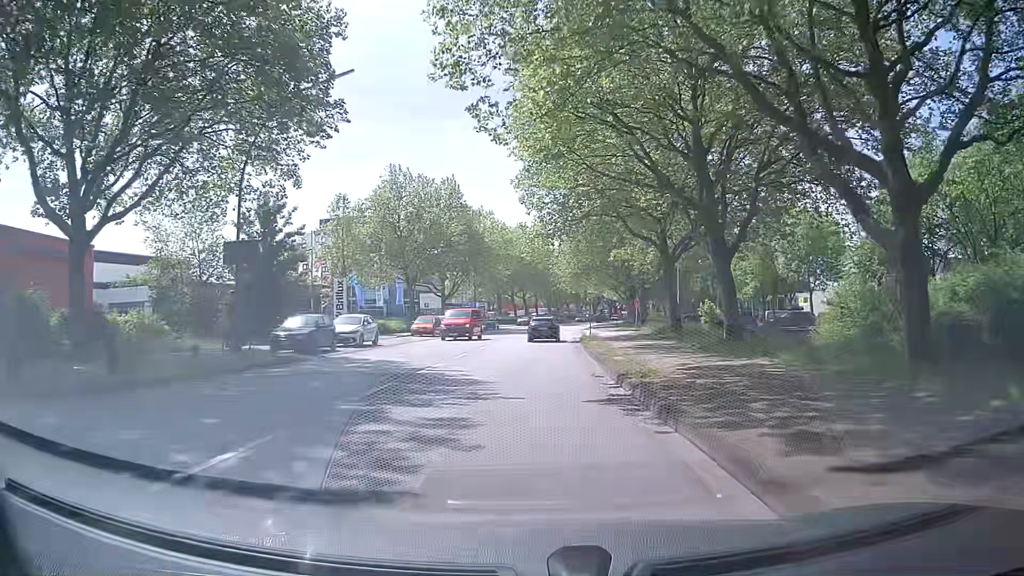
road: secondary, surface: asphalt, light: Day
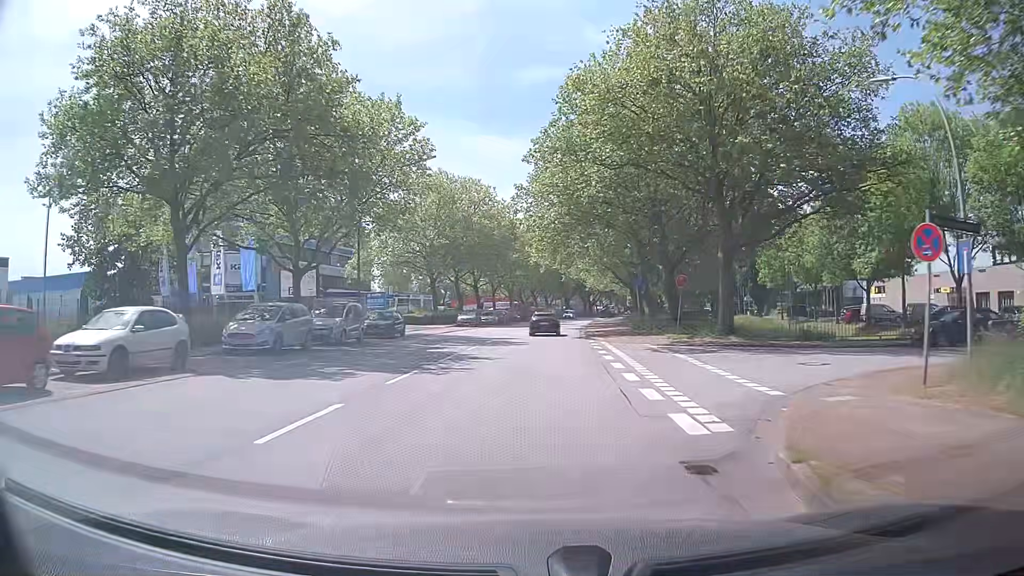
(+1.5, +40.1) m; +4°
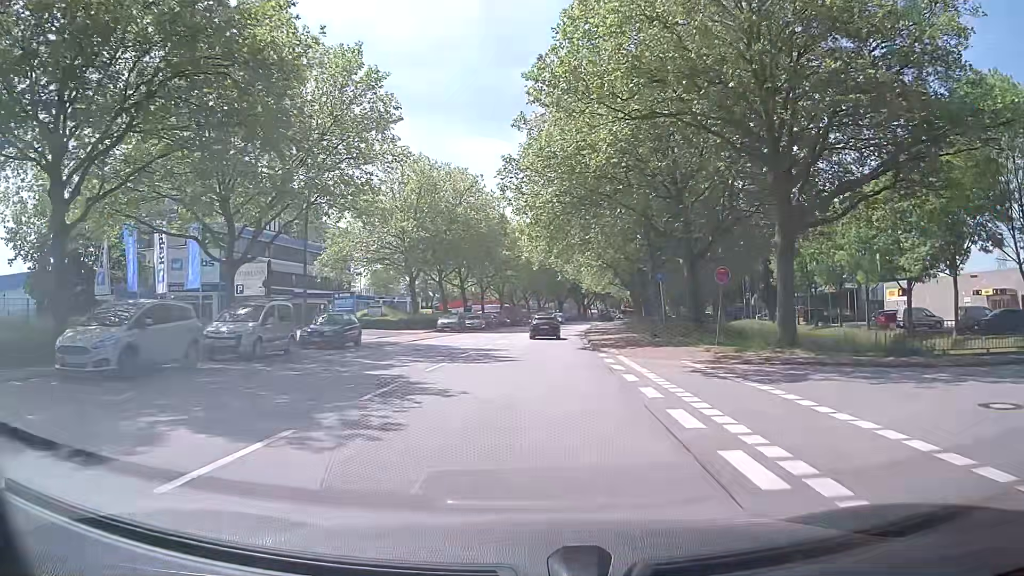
(+0.1, +8.2) m; +1°
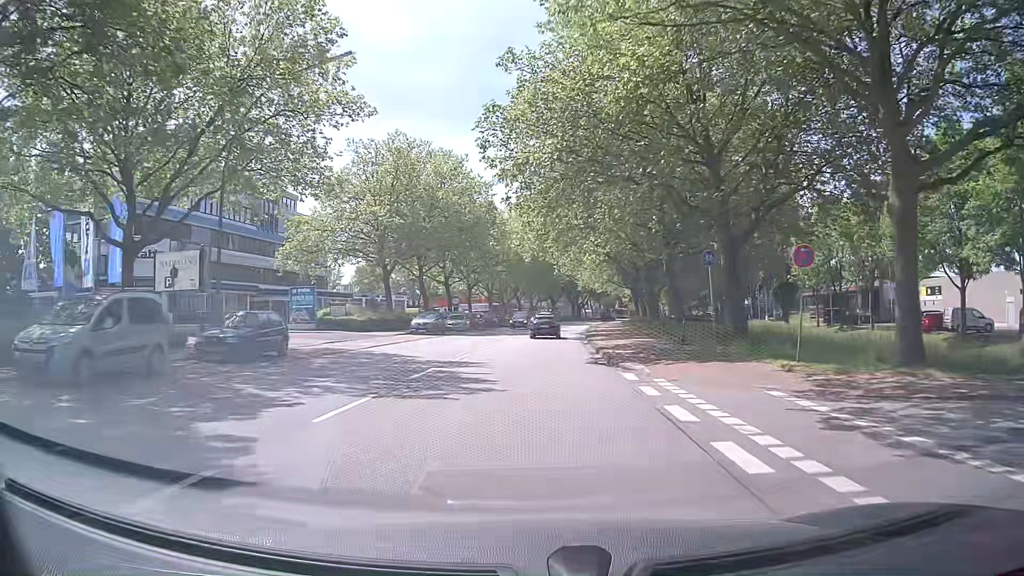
(+0.1, +8.2) m; +1°
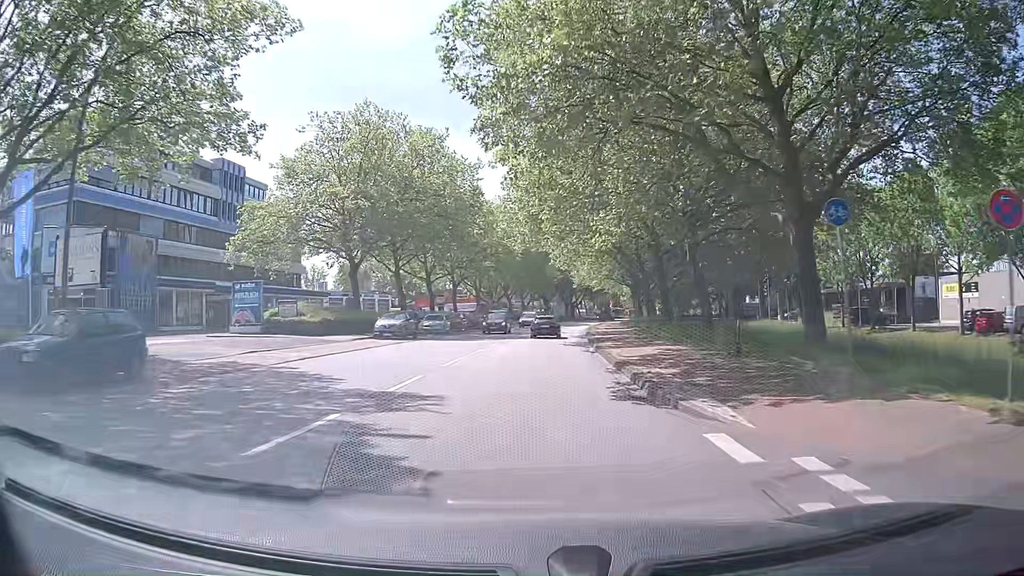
(+0.1, +8.3) m; 0°
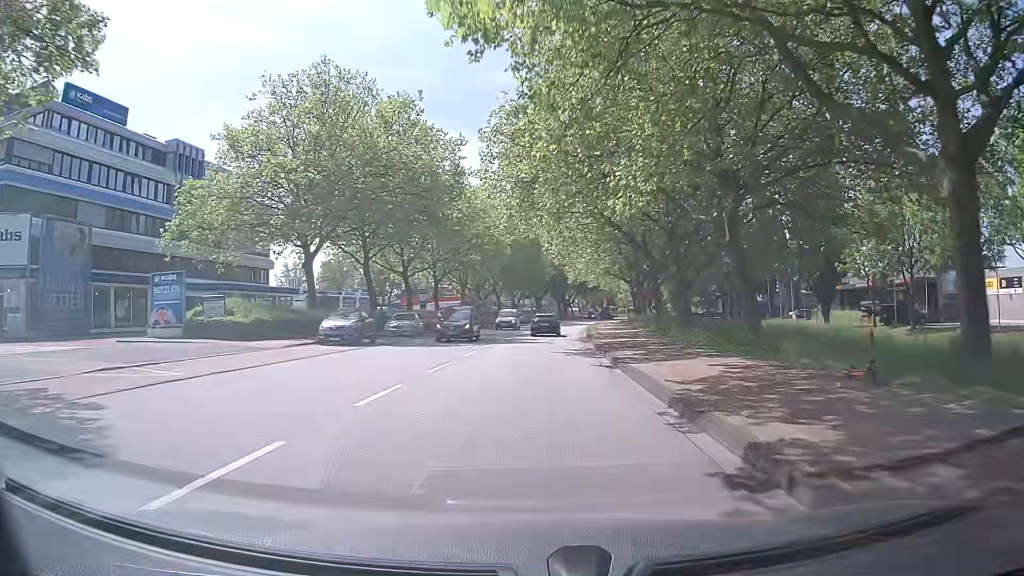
(+0.1, +8.3) m; +2°
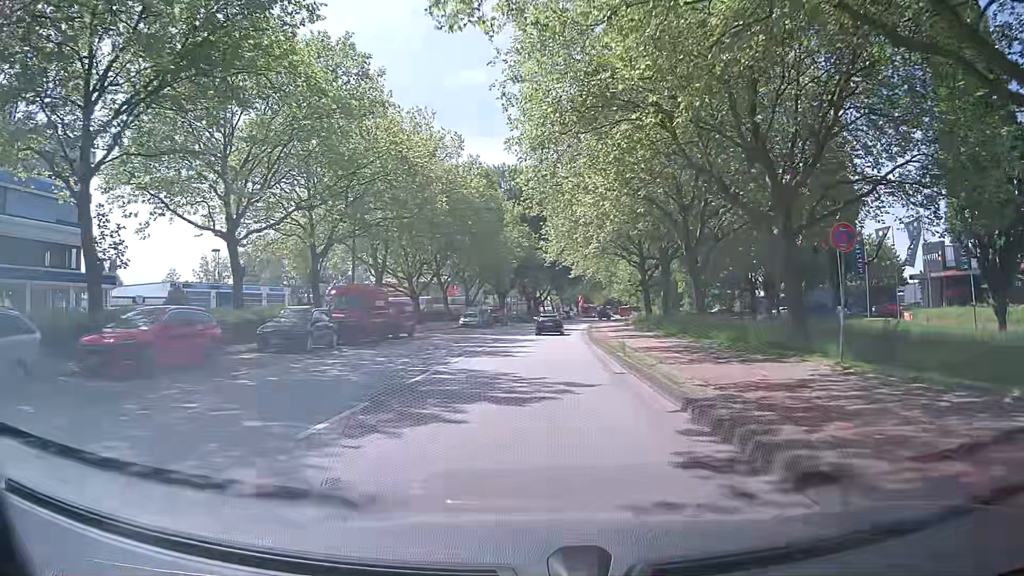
(+0.3, +32.8) m; +2°
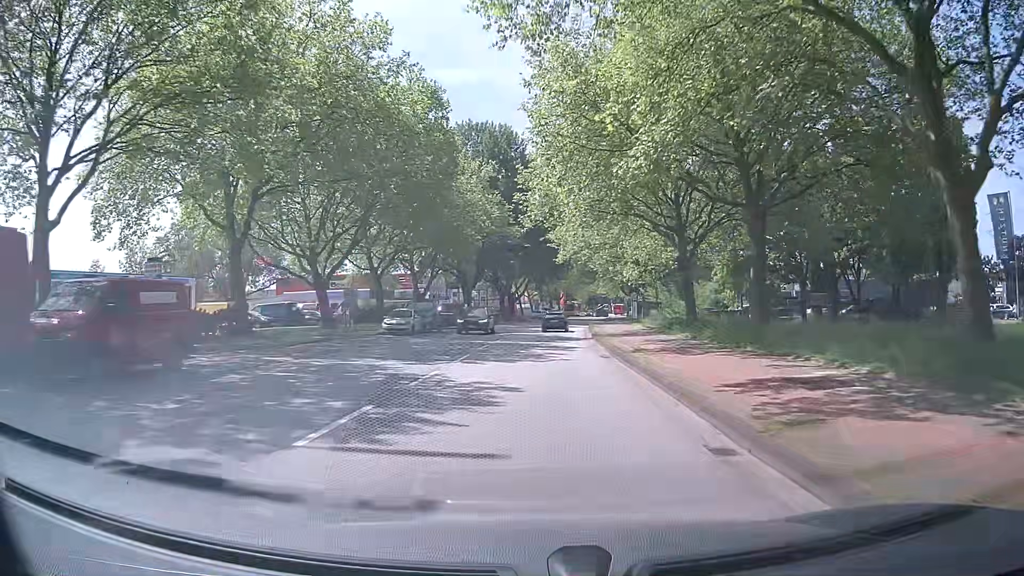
(+0.4, +24.2) m; +2°
(0, +10) (0, +20) (+1, +30) (+1, +40) (+2, +50) (+3, +60) (+4, +70) (+5, +80) (+6, +90) (+7, +100) m
